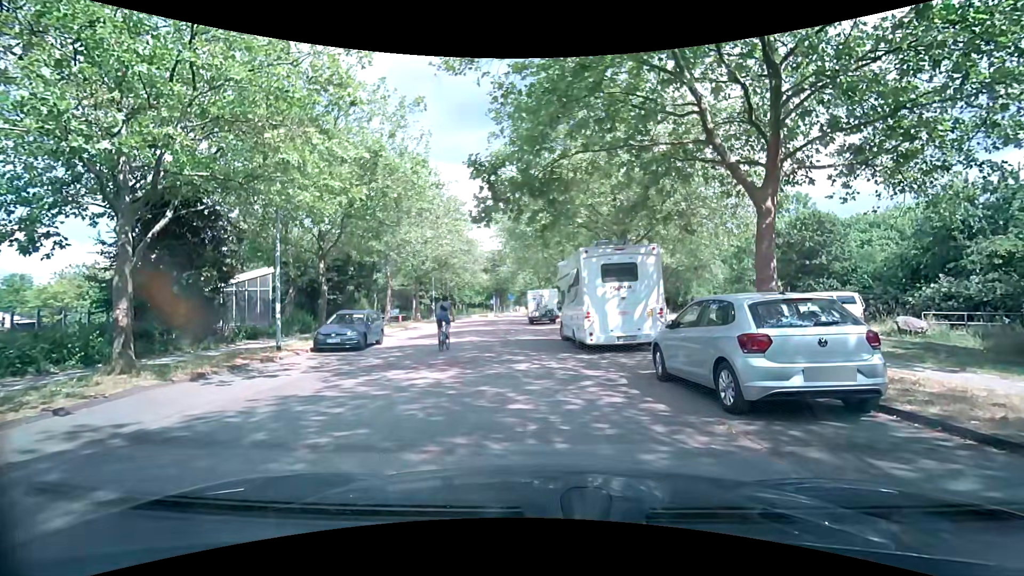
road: residential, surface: asphalt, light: Day
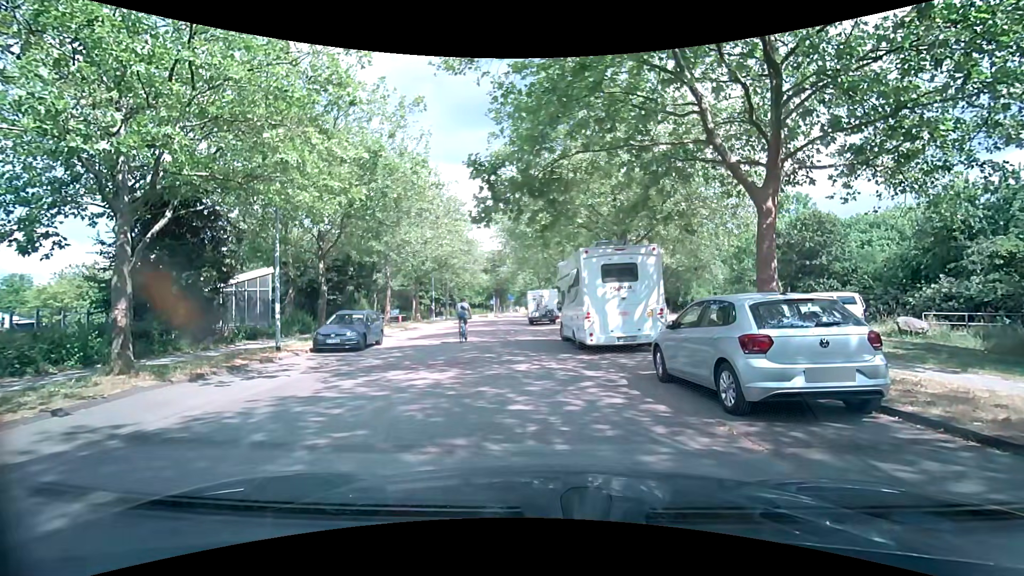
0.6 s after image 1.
(0.0, +0.1) m; 0°
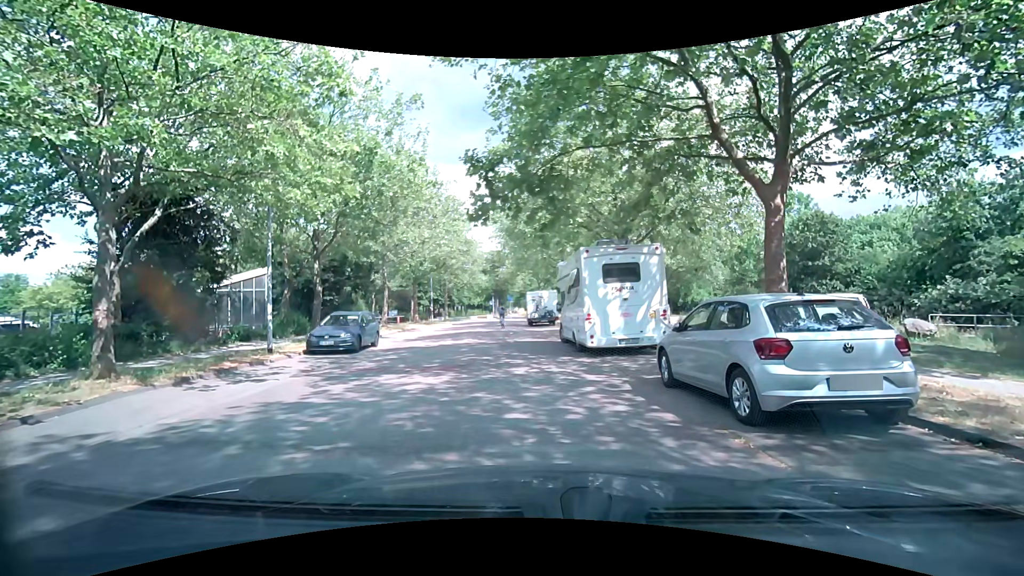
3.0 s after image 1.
(0.0, +0.4) m; 0°
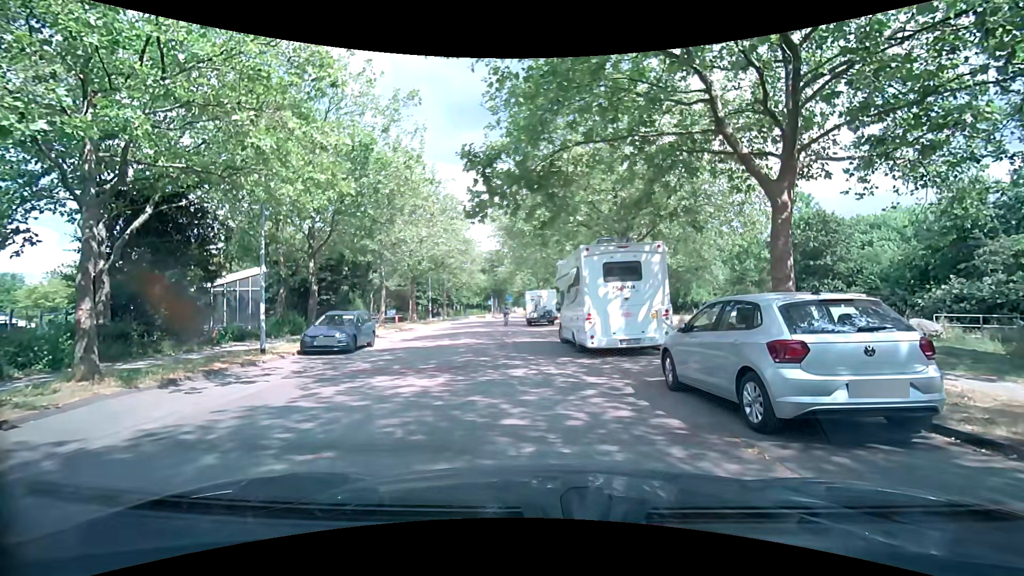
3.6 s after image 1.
(0.0, +0.4) m; 0°
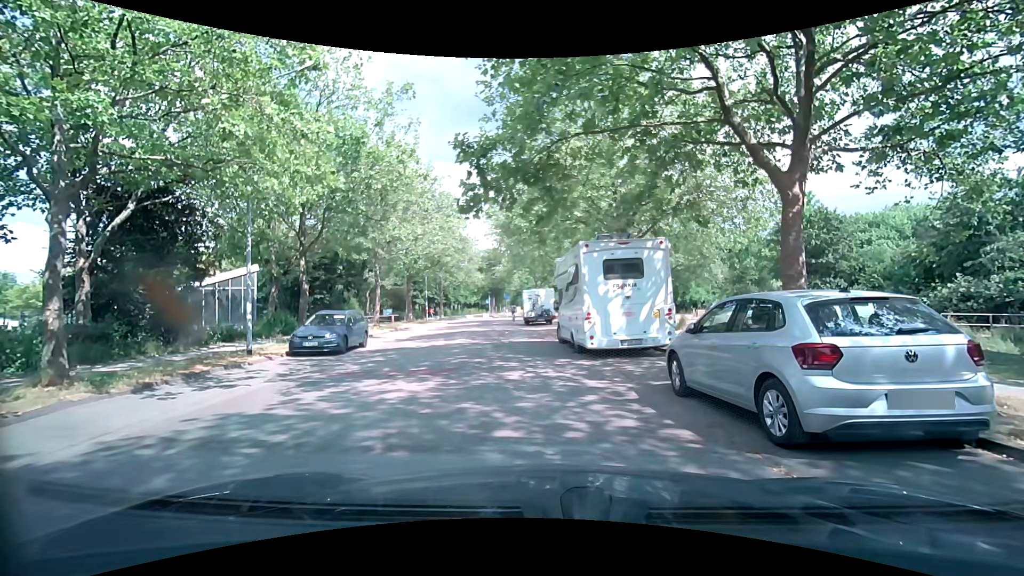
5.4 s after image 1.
(0.0, +0.6) m; 0°
